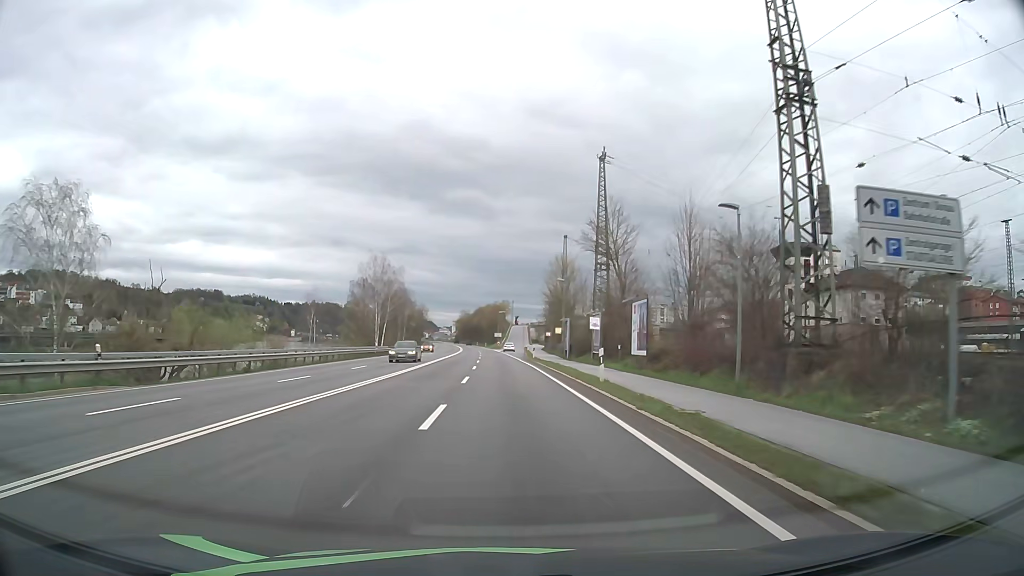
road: primary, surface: asphalt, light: Day
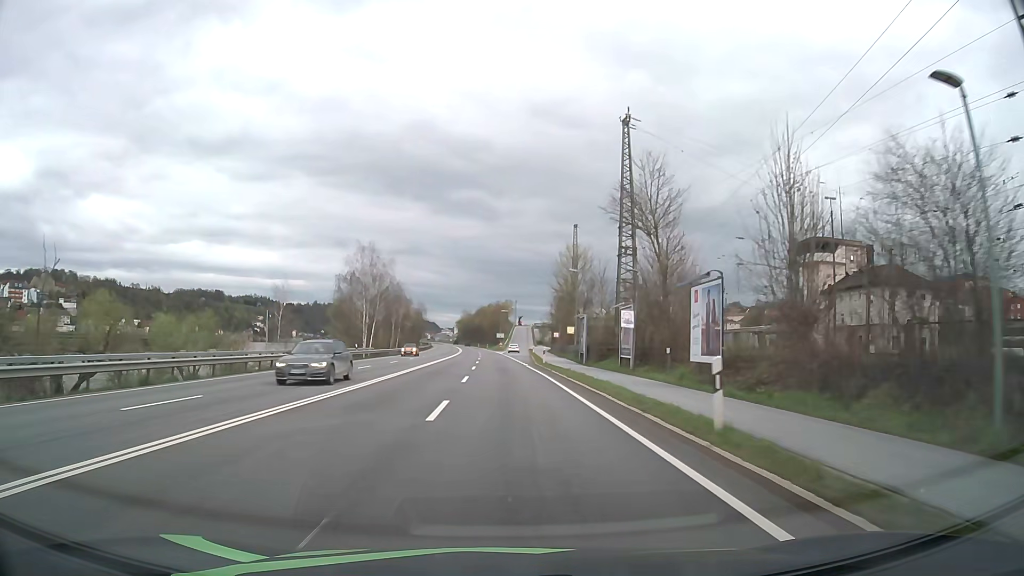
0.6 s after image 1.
(0.0, +10.6) m; 0°
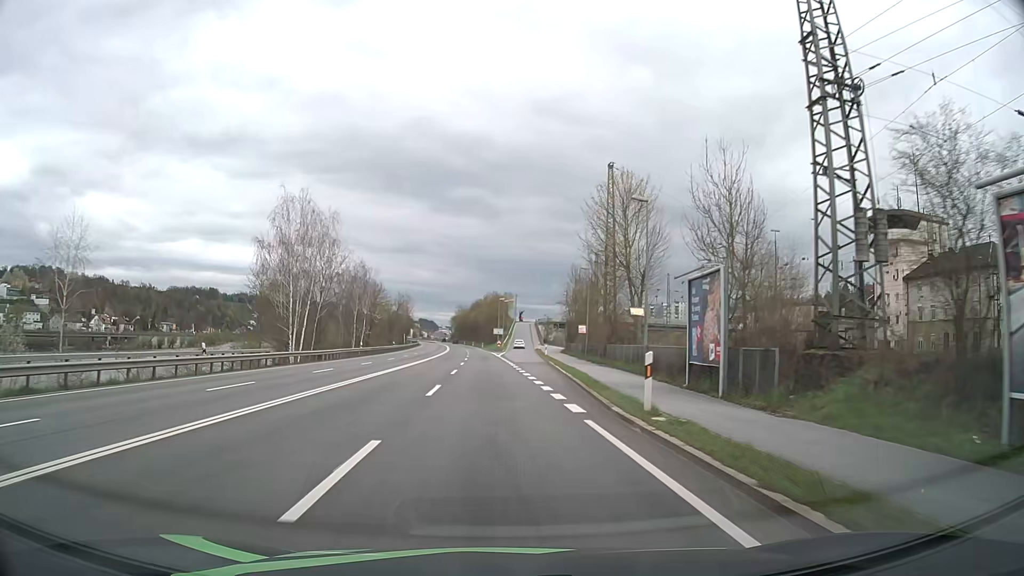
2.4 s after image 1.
(0.0, +30.9) m; 0°
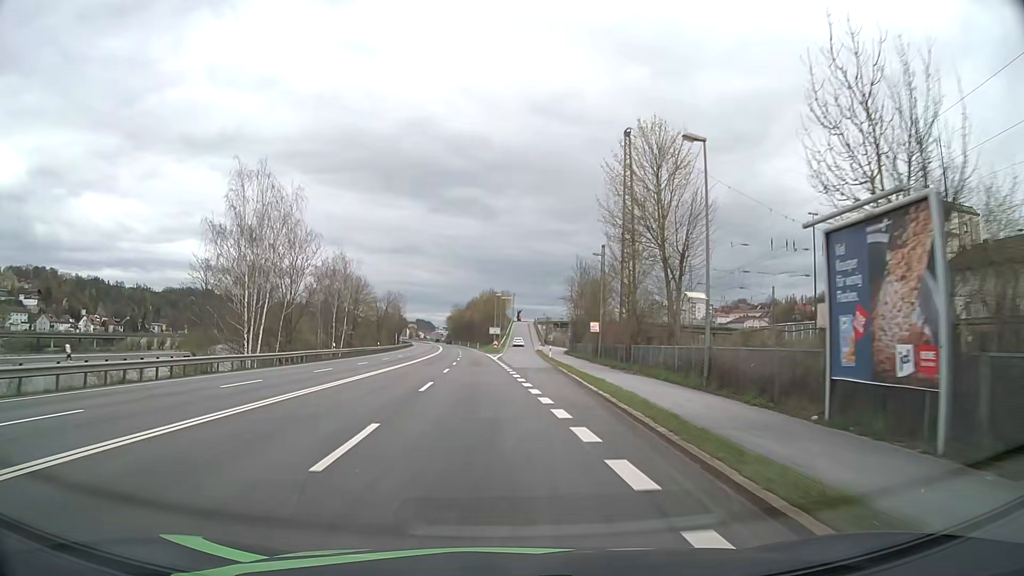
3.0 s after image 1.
(0.0, +10.0) m; 0°
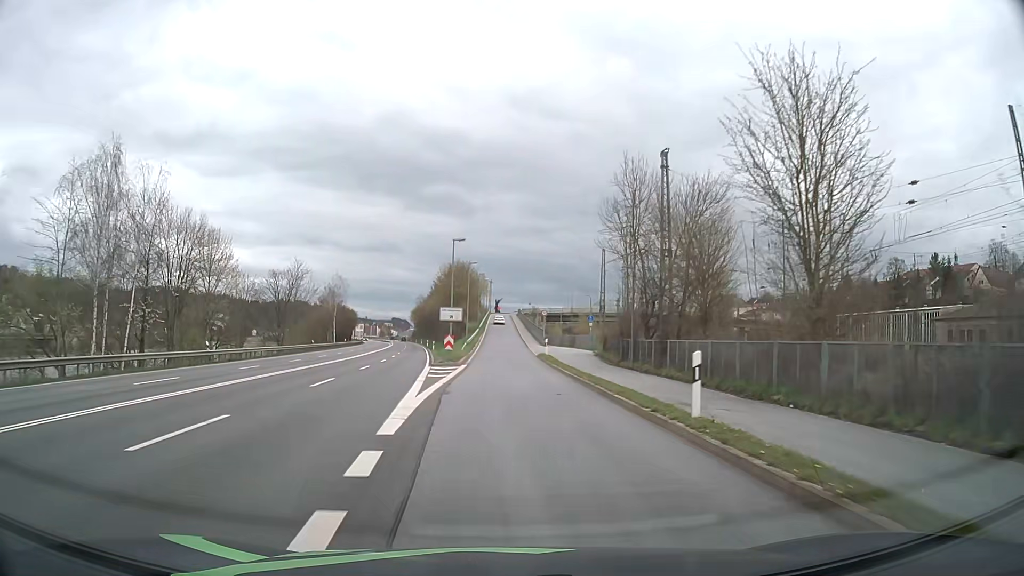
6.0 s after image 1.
(+0.6, +47.5) m; +2°
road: unclassified
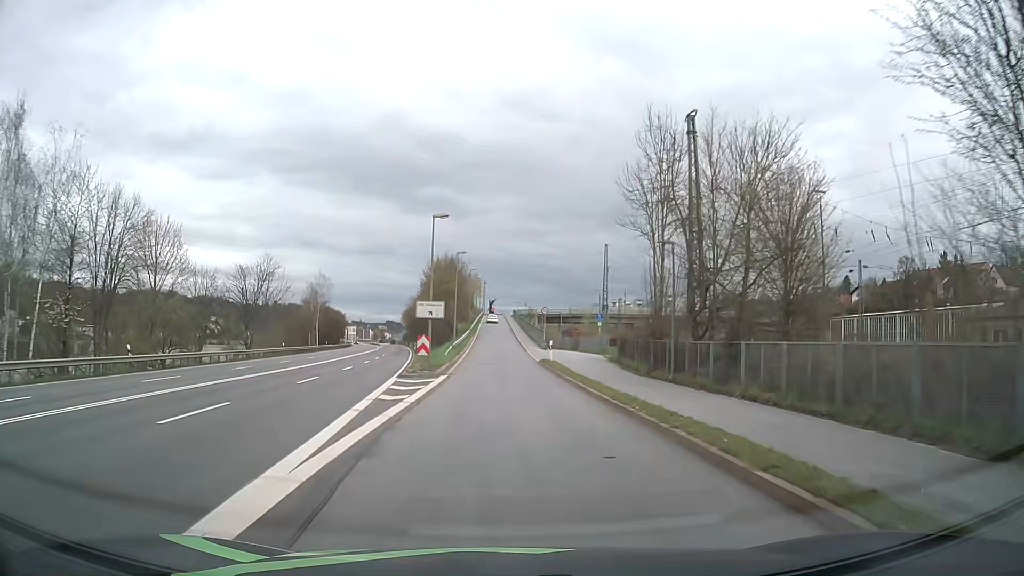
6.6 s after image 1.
(+0.1, +9.1) m; +1°
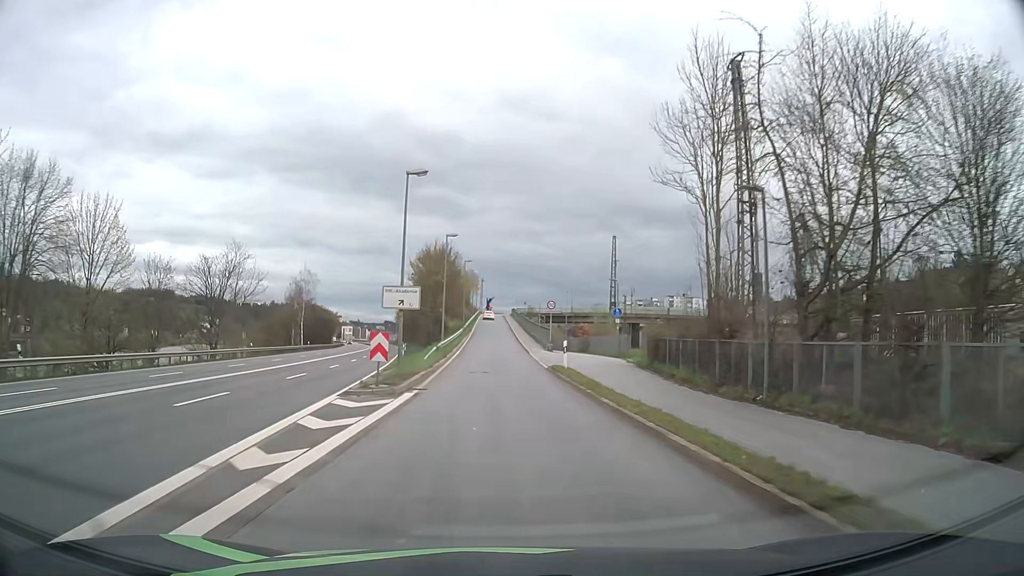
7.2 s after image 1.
(0.0, +9.0) m; 0°
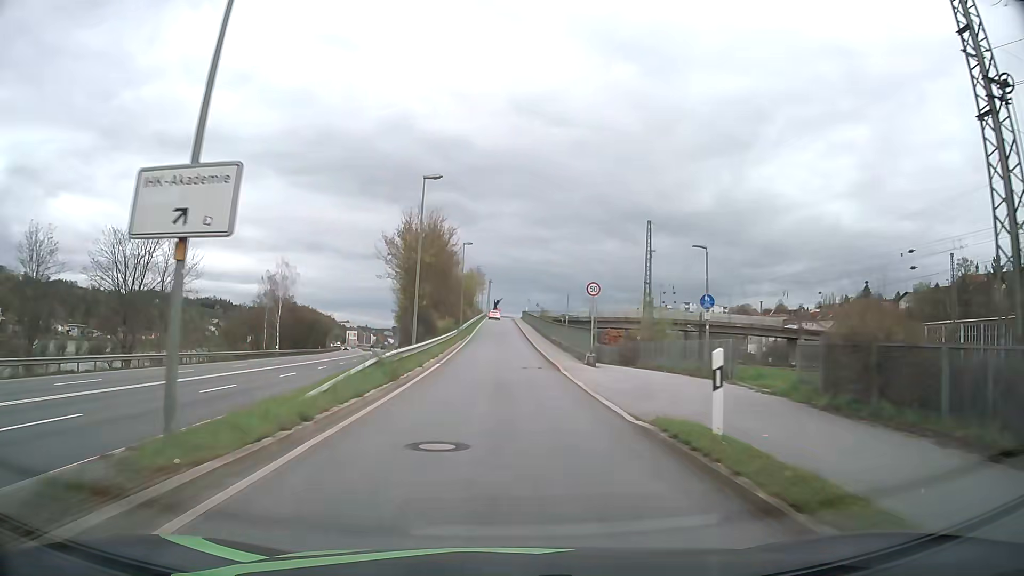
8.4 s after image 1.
(-0.1, +17.8) m; -1°
